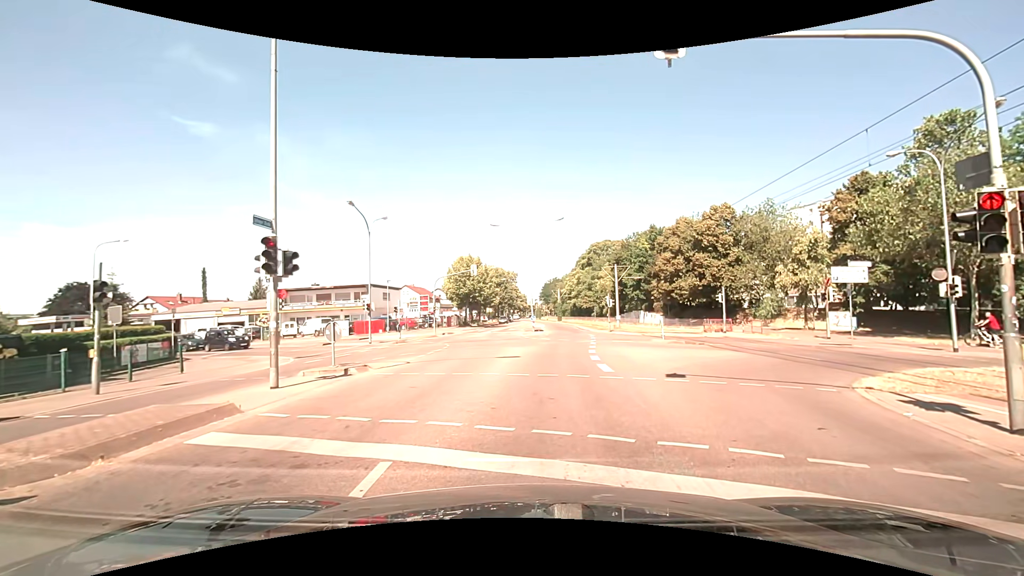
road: tertiary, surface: asphalt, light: Day
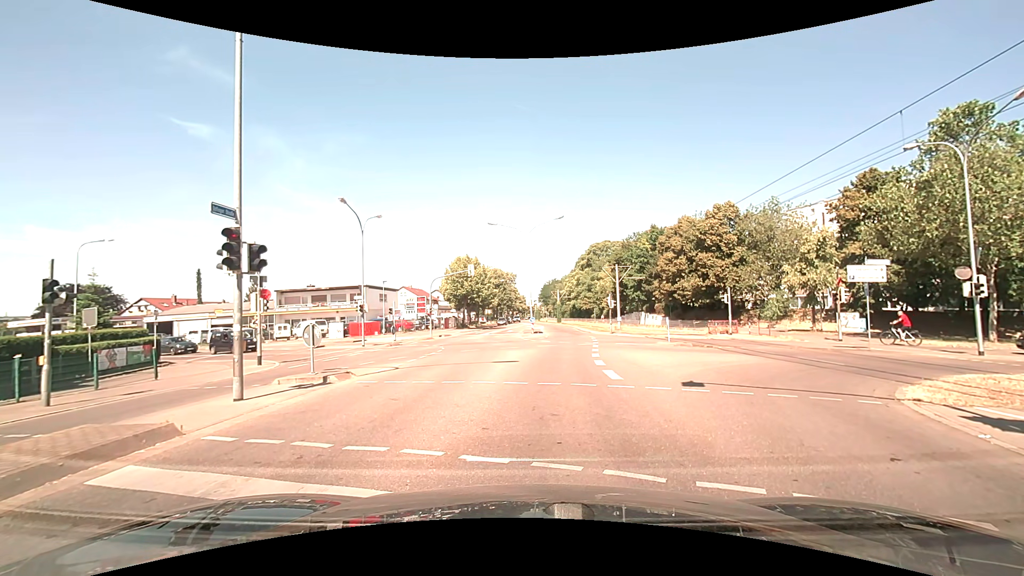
(0.0, +1.3) m; 0°
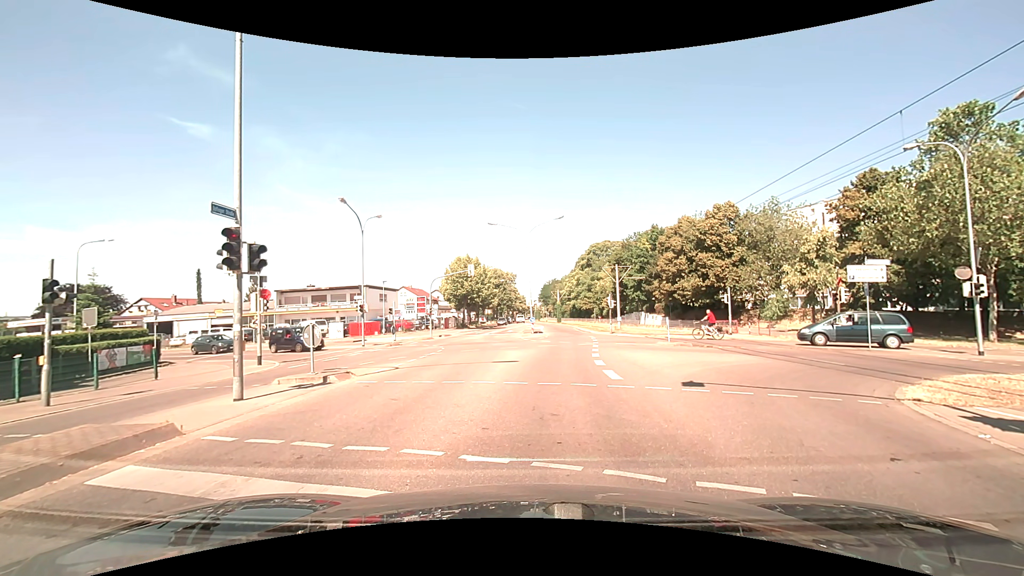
(0.0, 0.0) m; 0°
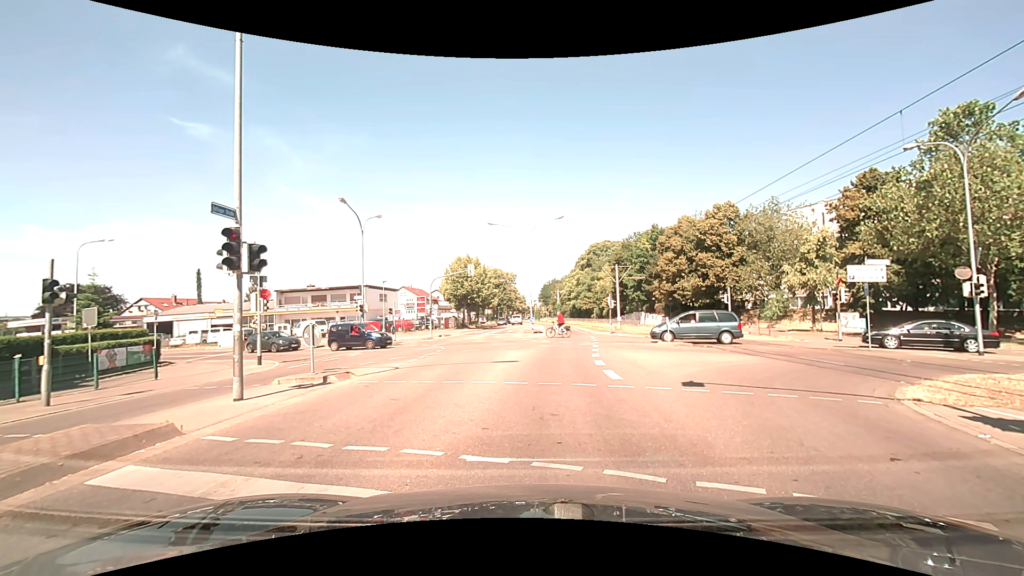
(0.0, 0.0) m; 0°
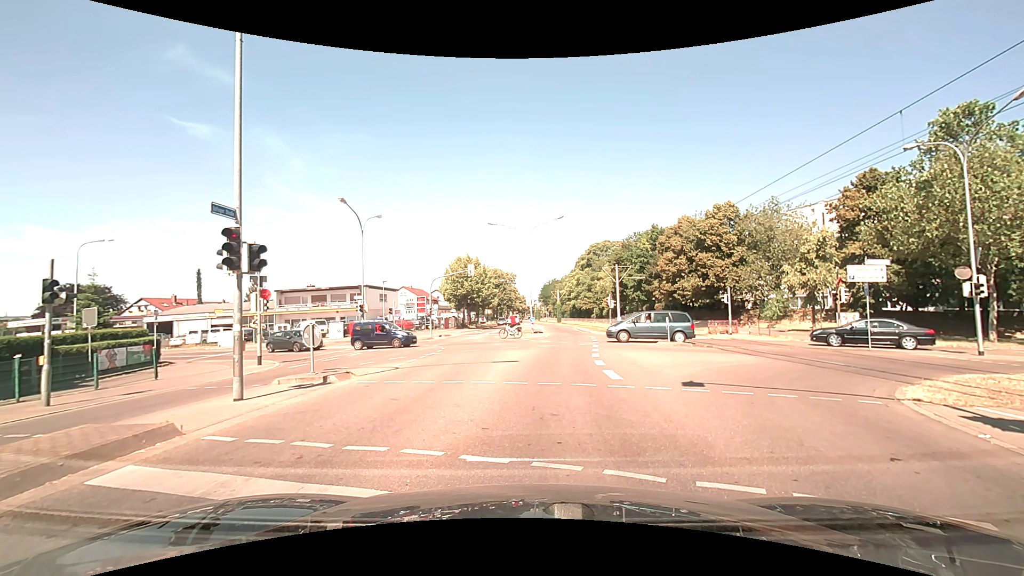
(0.0, 0.0) m; 0°
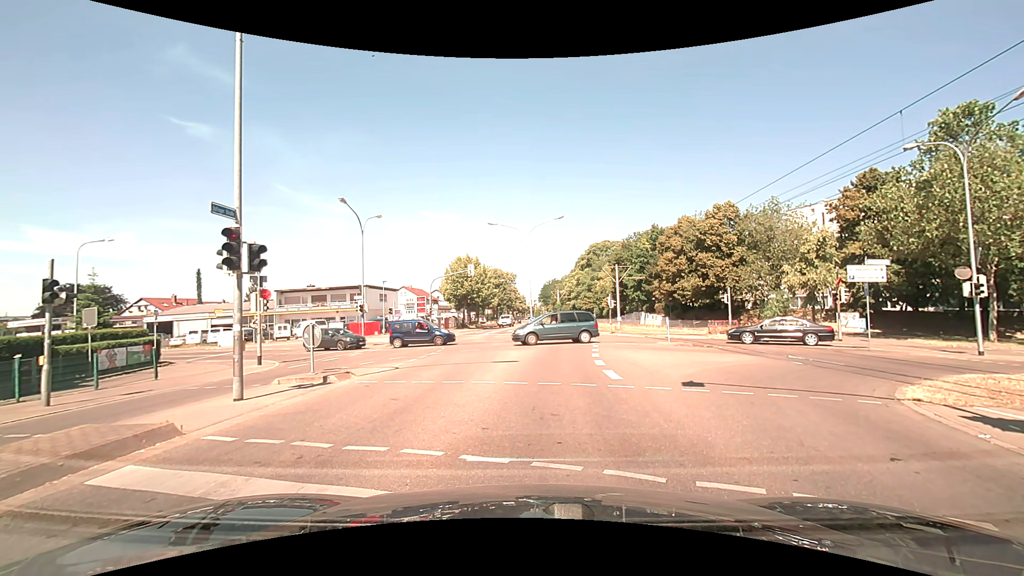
(0.0, 0.0) m; 0°
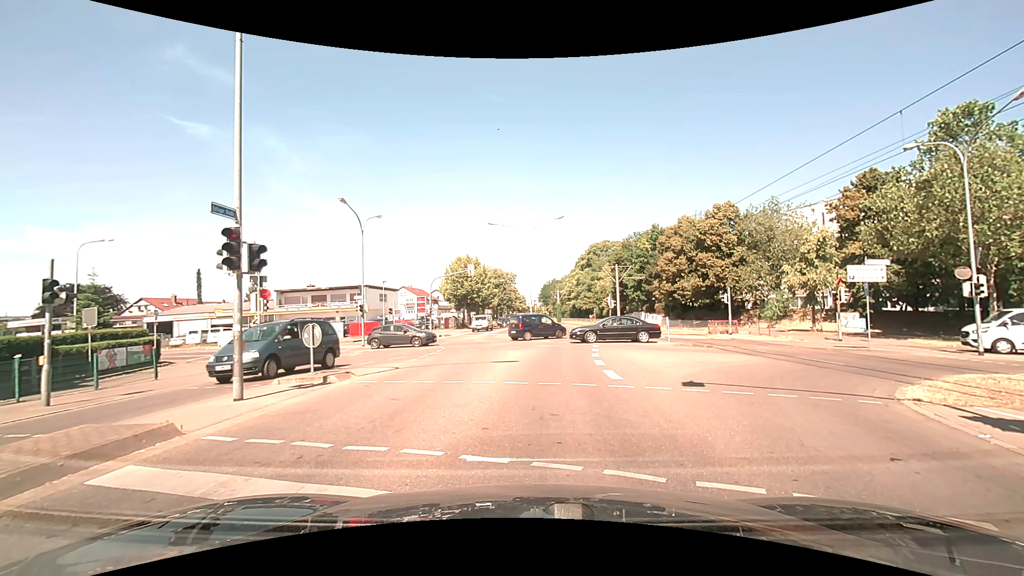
(0.0, 0.0) m; 0°
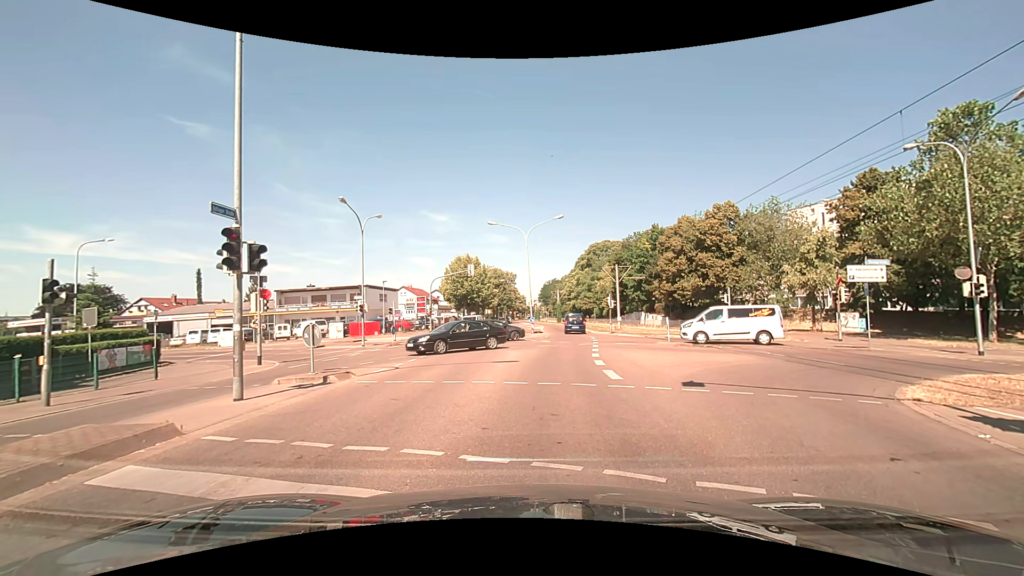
(0.0, 0.0) m; 0°
(0, +10) (+1, +20) (+3, +30) (+4, +40) (+5, +50) (+6, +60) (+7, +70) (+7, +80) (+7, +90) (+7, +100) m
